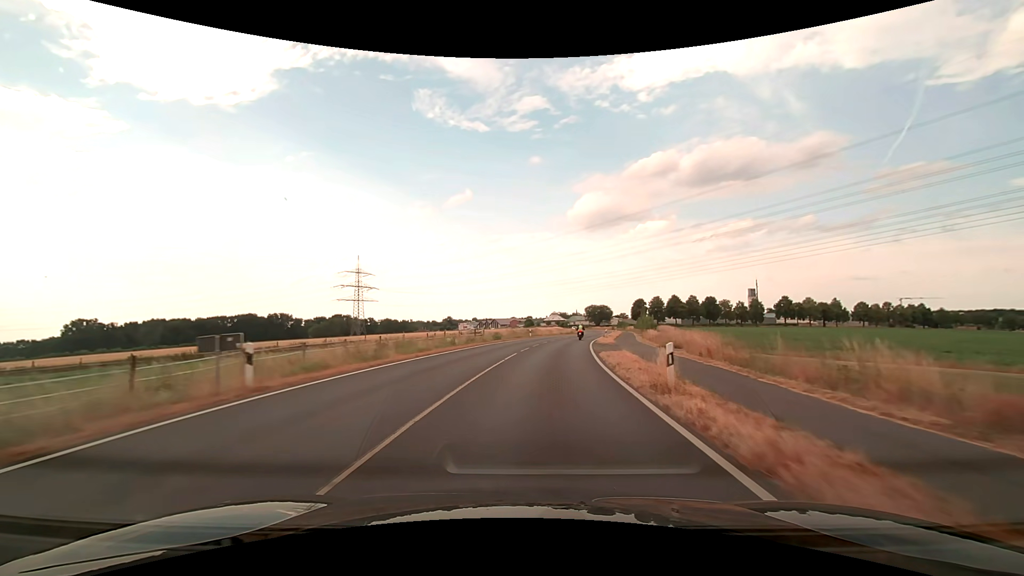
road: secondary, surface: asphalt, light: Day
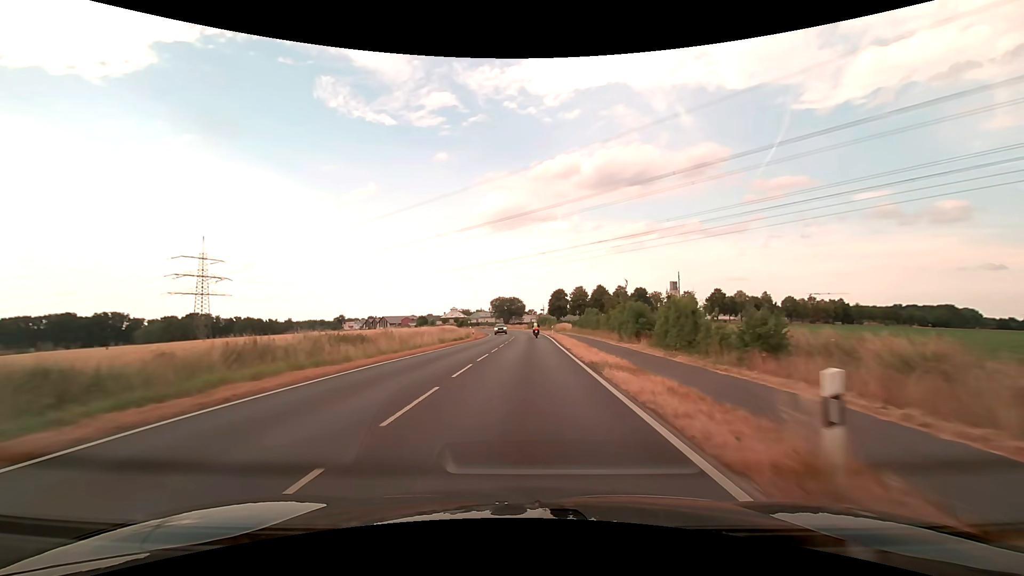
(+6.0, +54.6) m; +11°
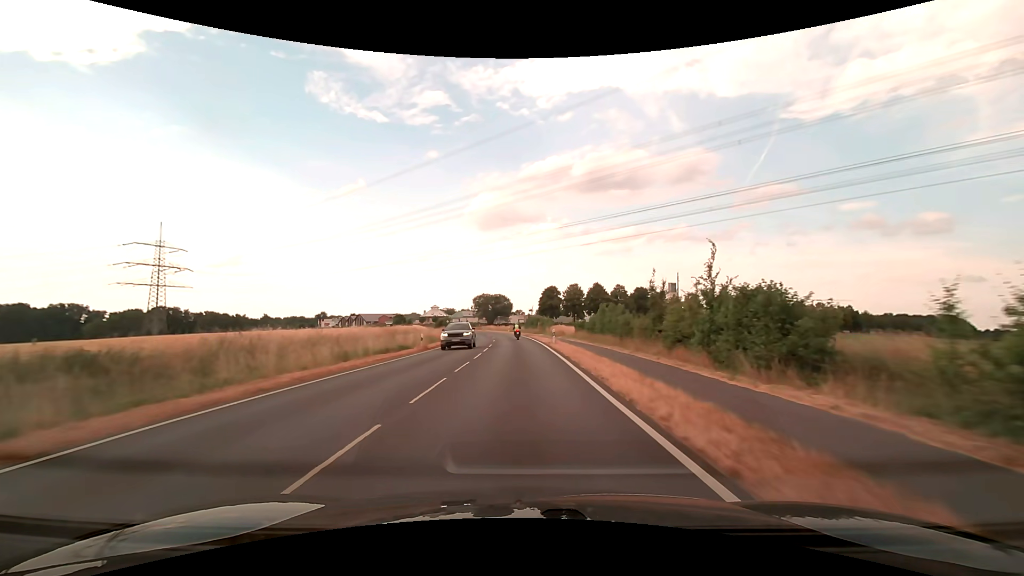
(+0.3, +21.8) m; +1°
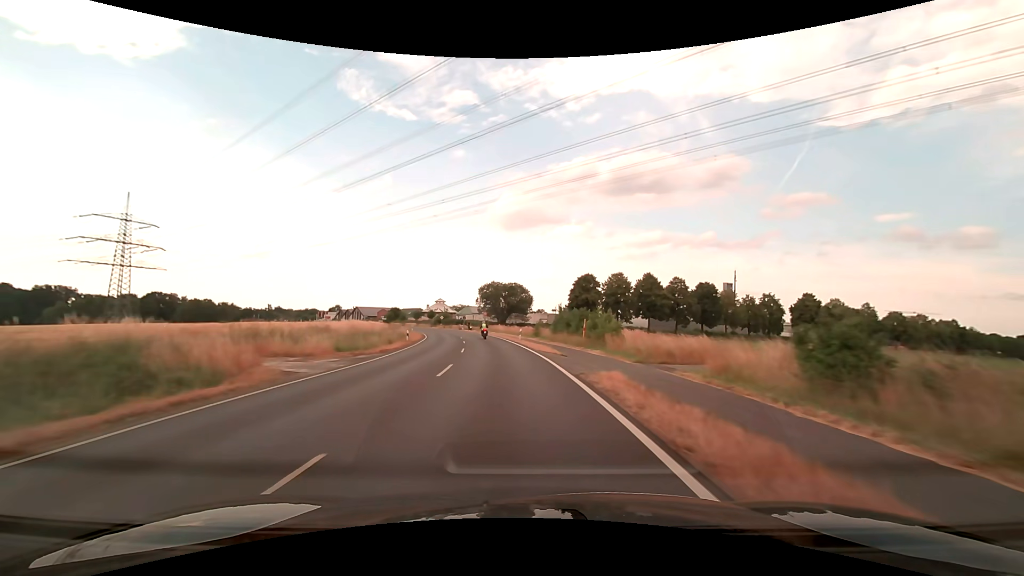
(-0.4, +43.7) m; -2°
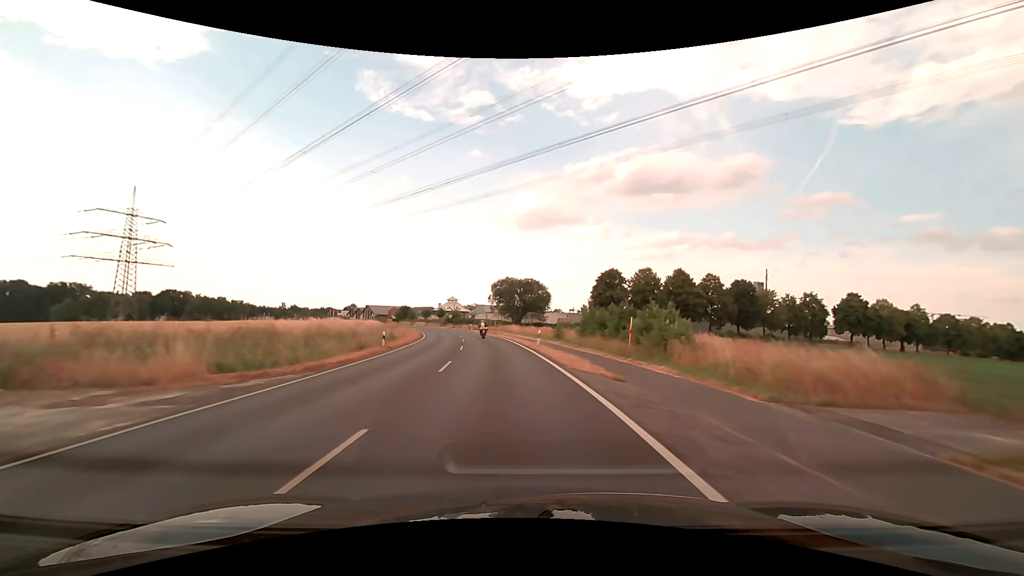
(-0.2, +10.9) m; -2°
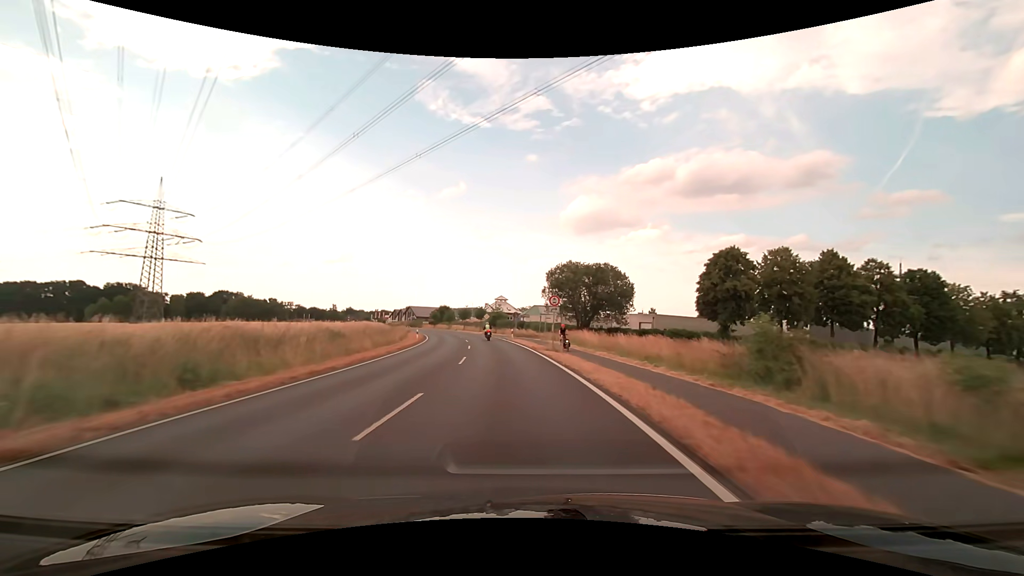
(-1.8, +32.8) m; -6°
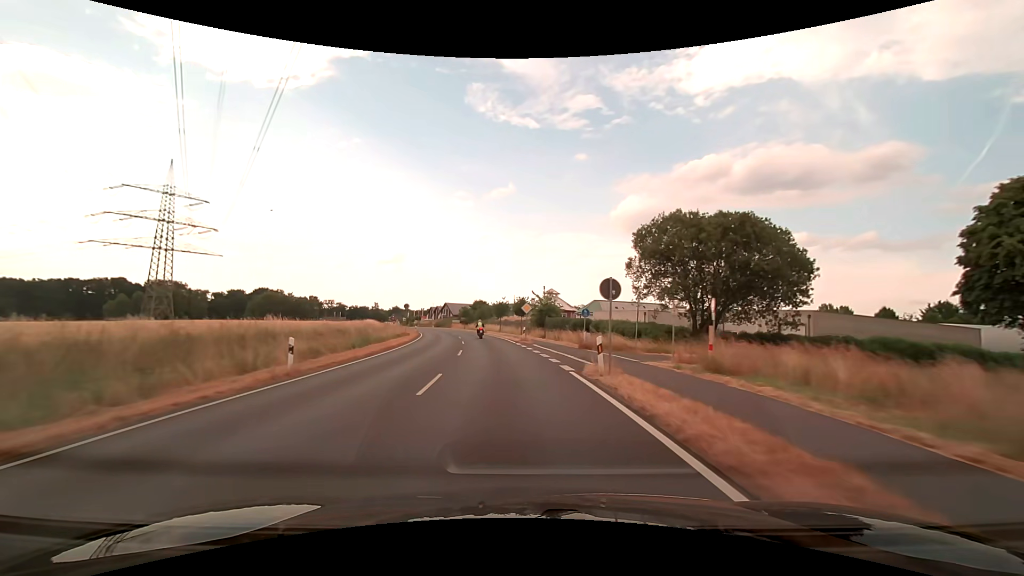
(-1.6, +32.8) m; -6°
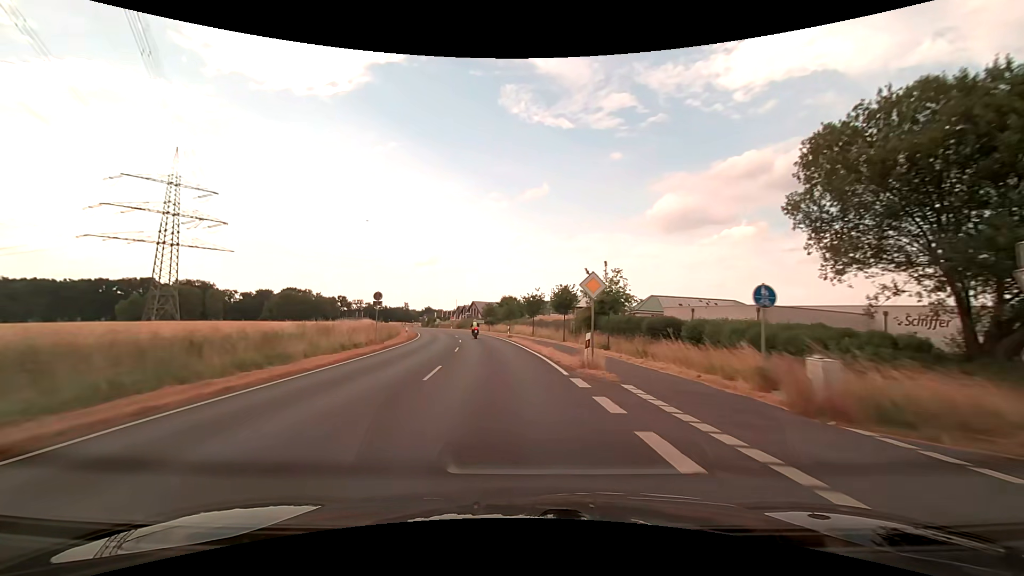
(-0.7, +21.8) m; -4°
(0, +10) (-1, +20) (-2, +30) (-3, +40) (-4, +50) (-6, +60) (-9, +69) (-11, +79) (-14, +88) (-17, +98) m
